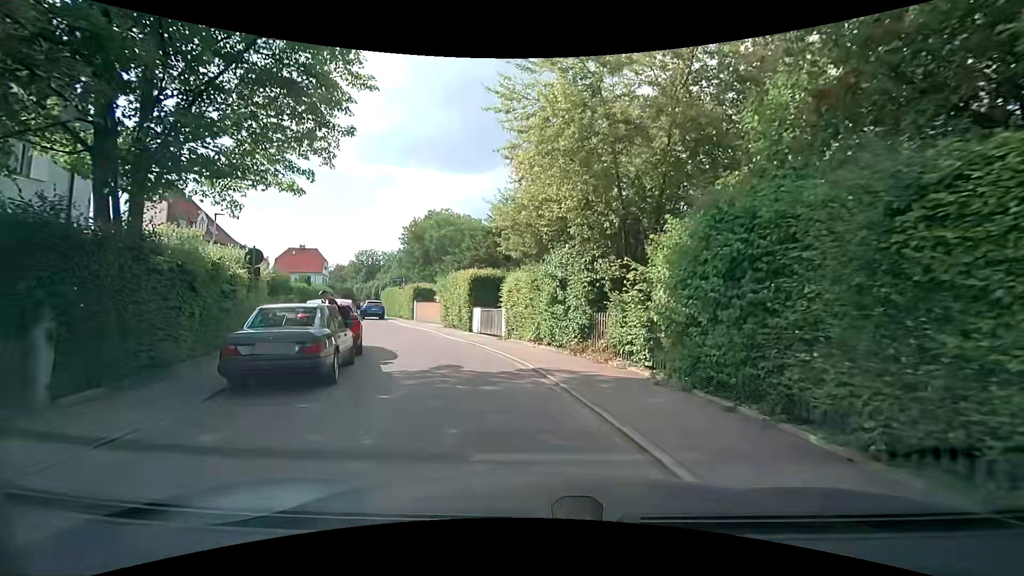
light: Day
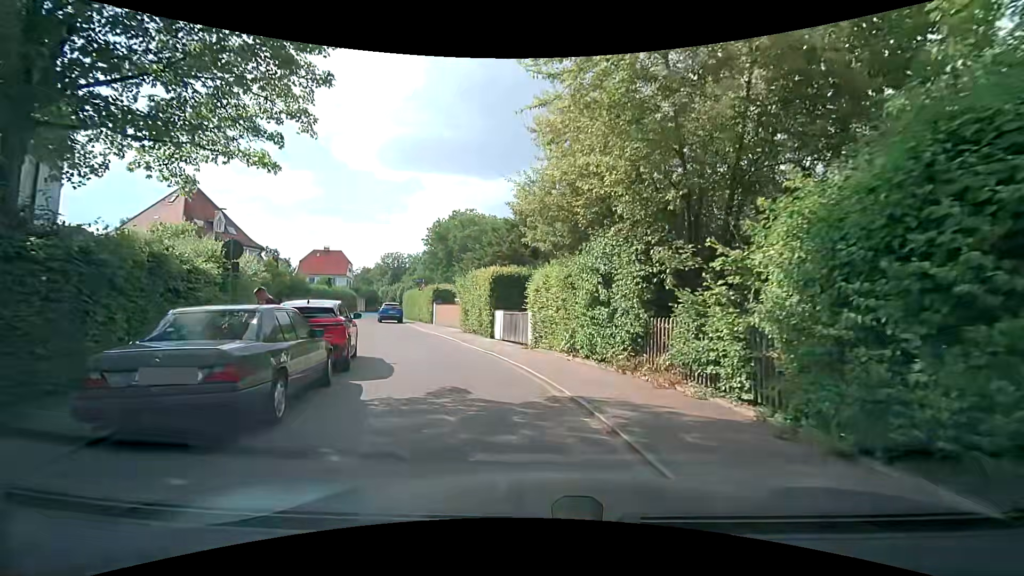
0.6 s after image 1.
(-0.1, +3.1) m; -2°
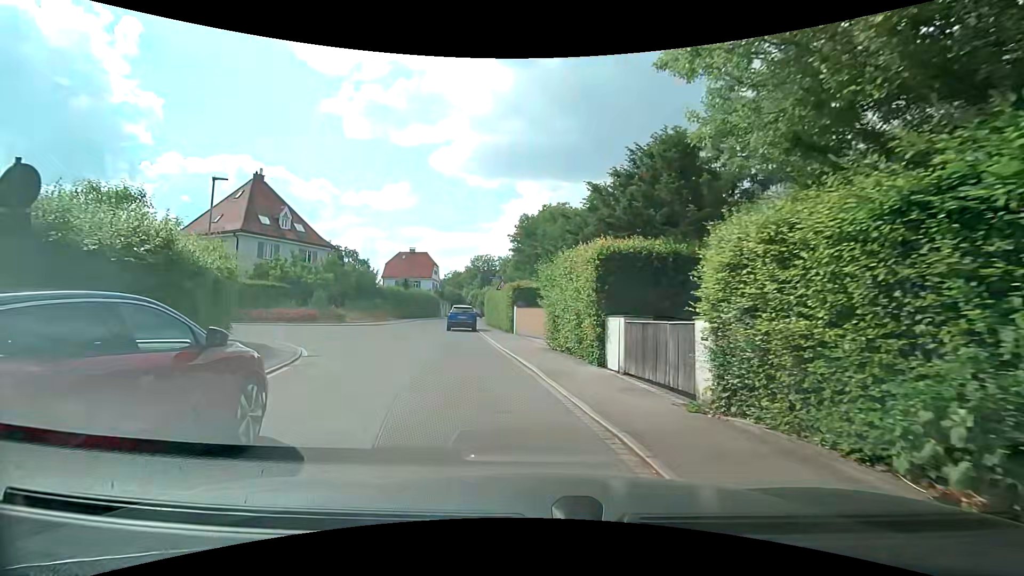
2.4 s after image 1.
(-0.8, +9.0) m; -10°
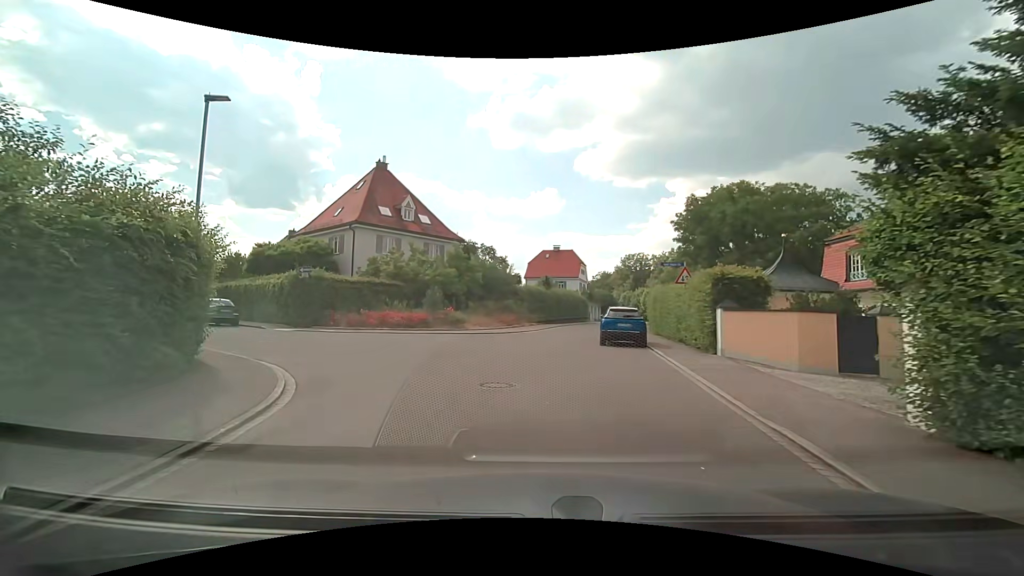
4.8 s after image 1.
(-1.6, +9.8) m; -16°
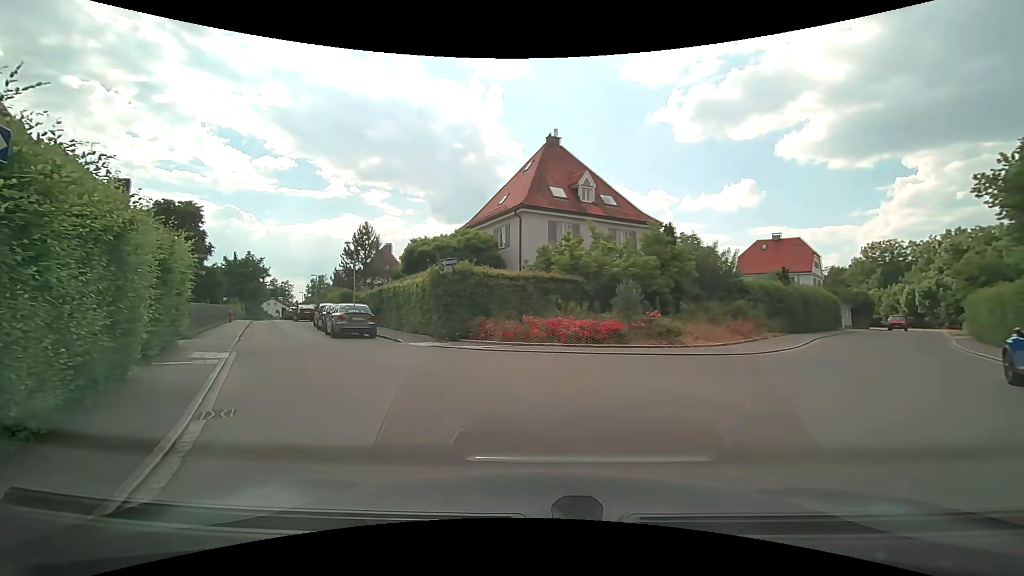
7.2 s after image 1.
(-1.7, +9.1) m; -21°
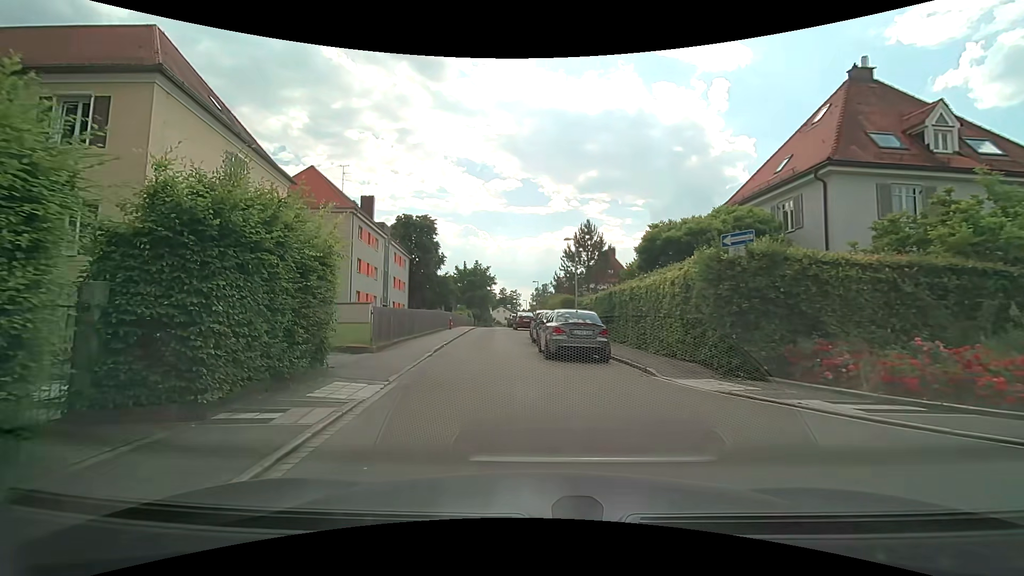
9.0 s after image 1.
(-2.0, +7.5) m; -25°
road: residential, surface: paved
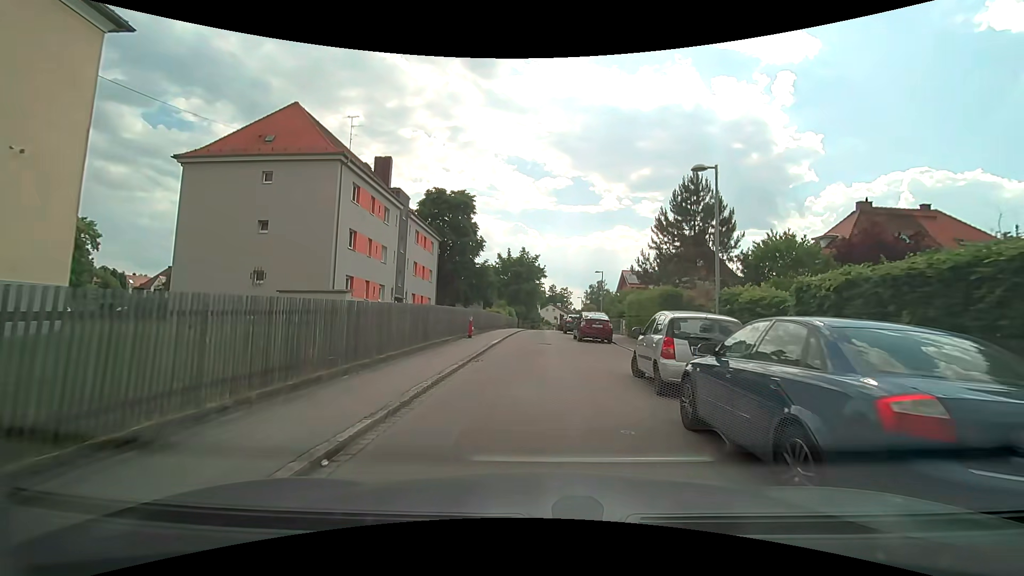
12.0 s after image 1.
(-1.5, +16.2) m; -7°
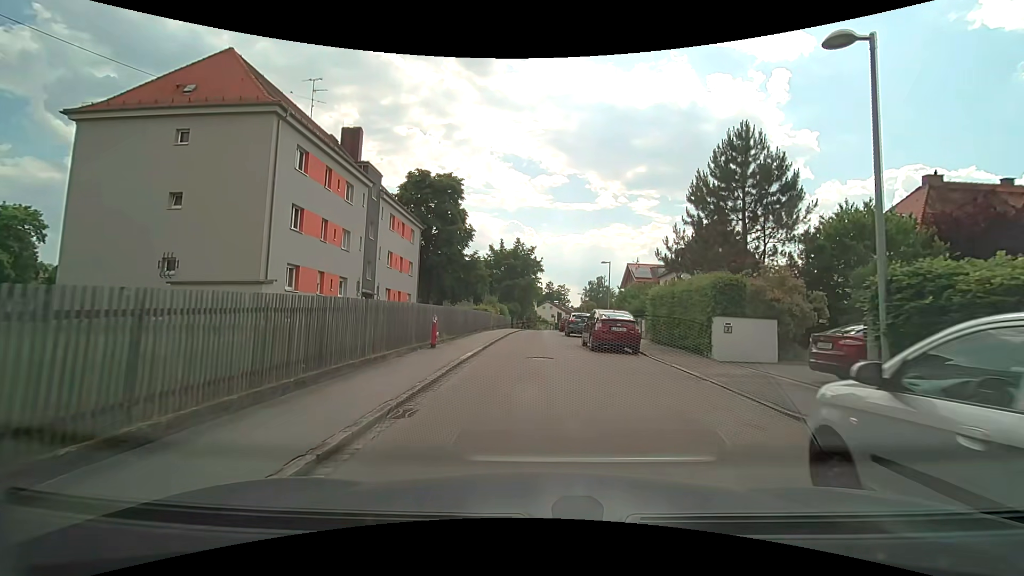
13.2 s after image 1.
(+0.1, +7.6) m; +1°
